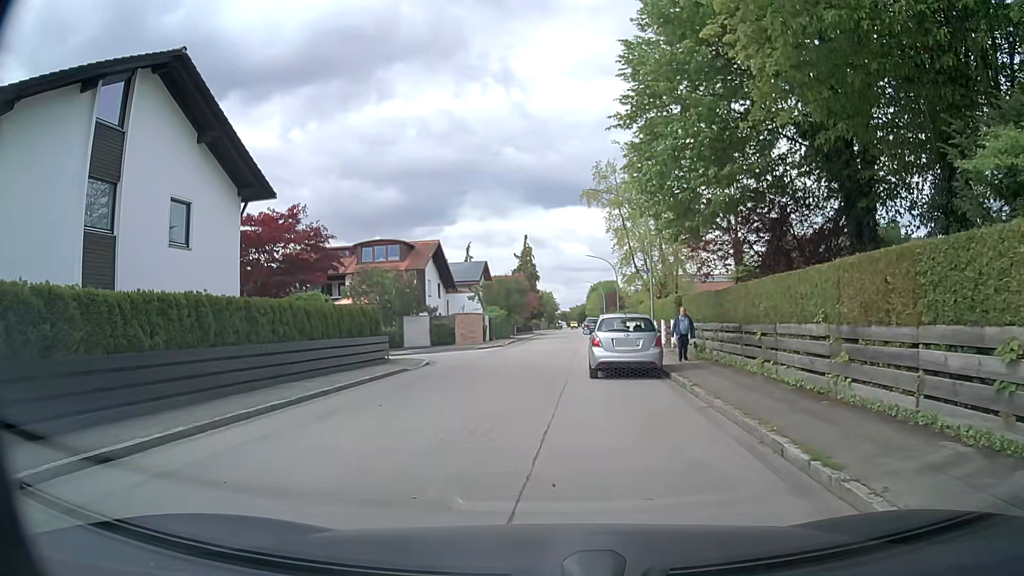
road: residential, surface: asphalt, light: Day
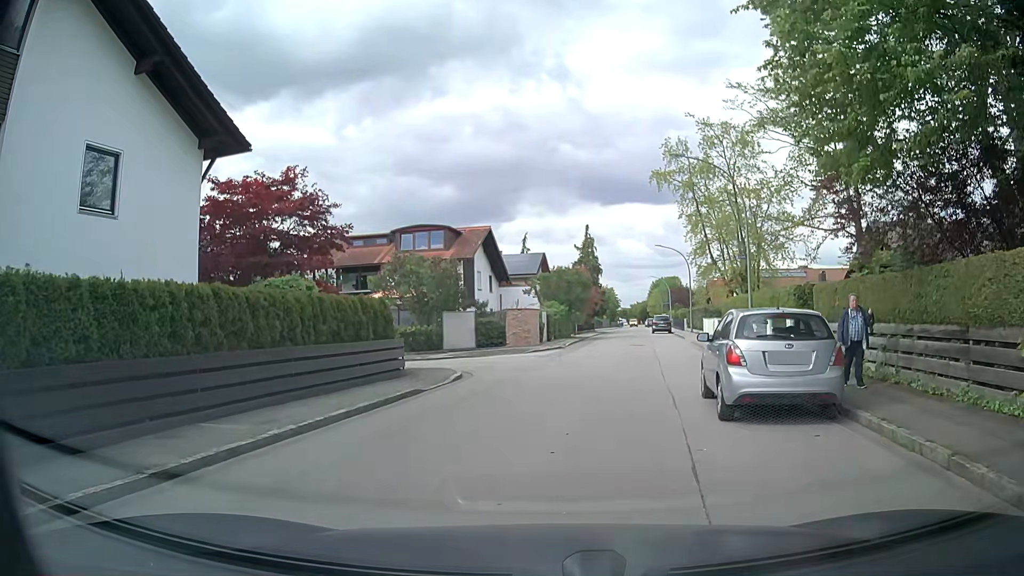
(-0.4, +6.7) m; -5°
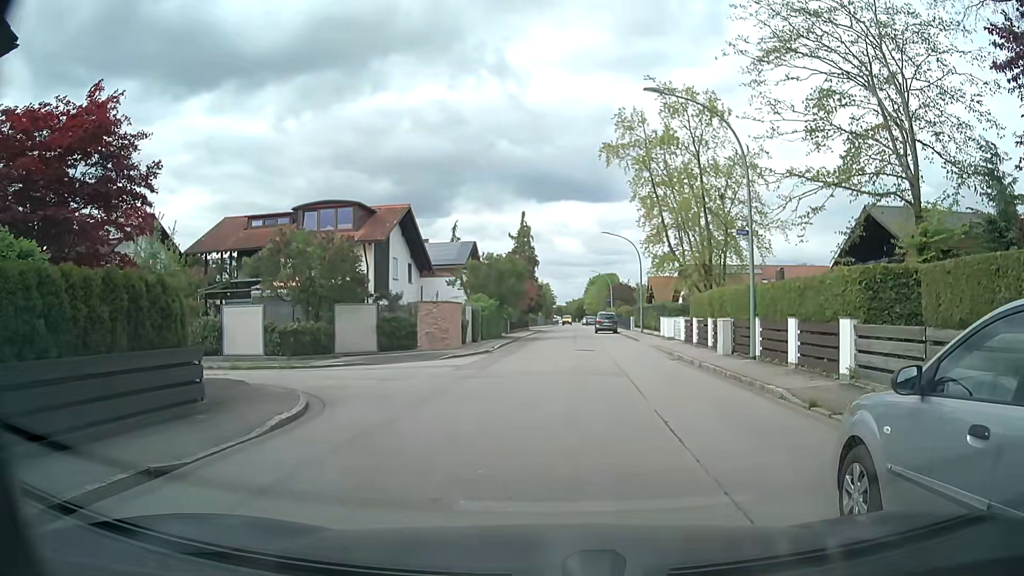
(+0.1, +7.6) m; +3°
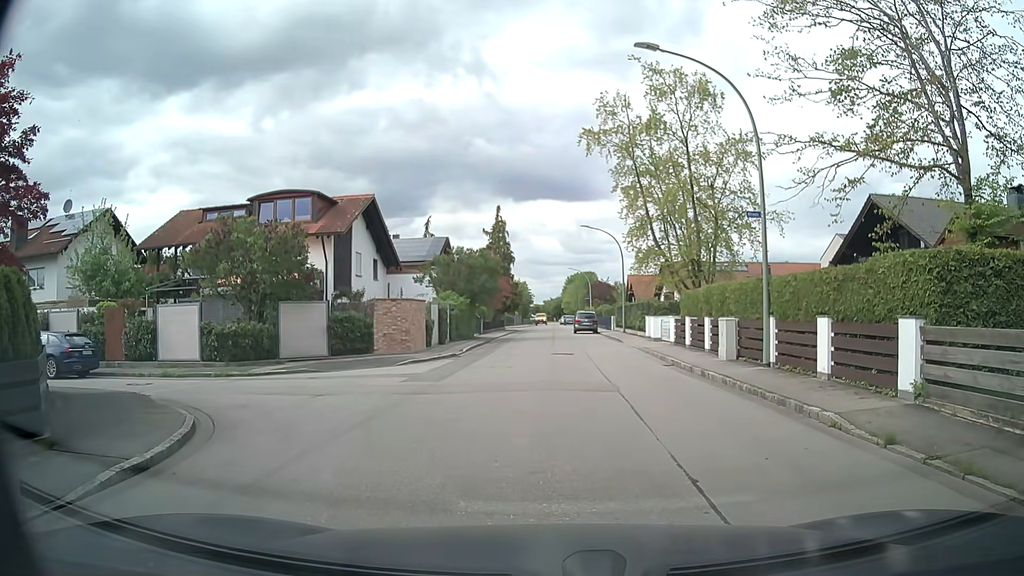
(+0.1, +3.0) m; +1°
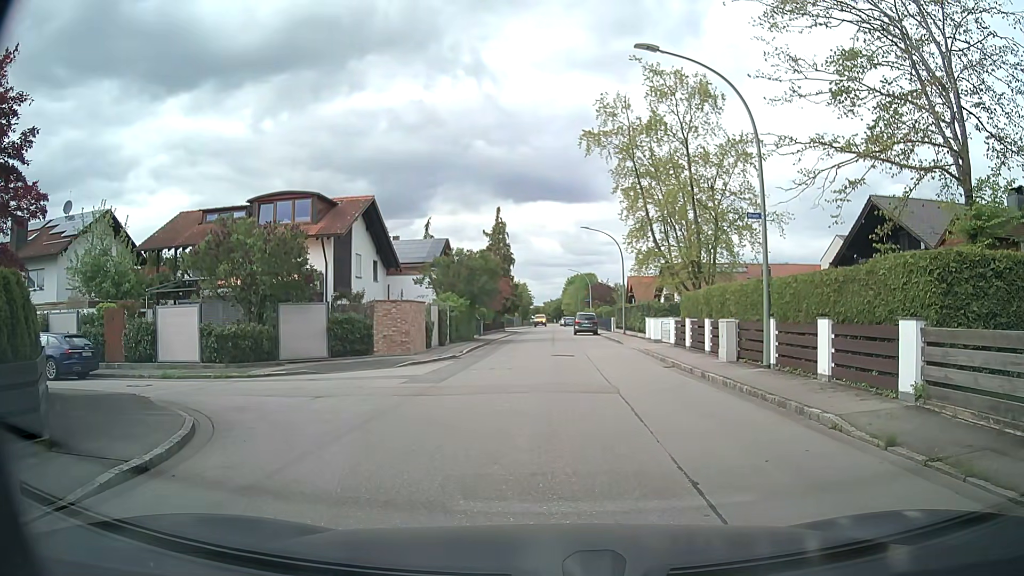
(0.0, +0.1) m; 0°
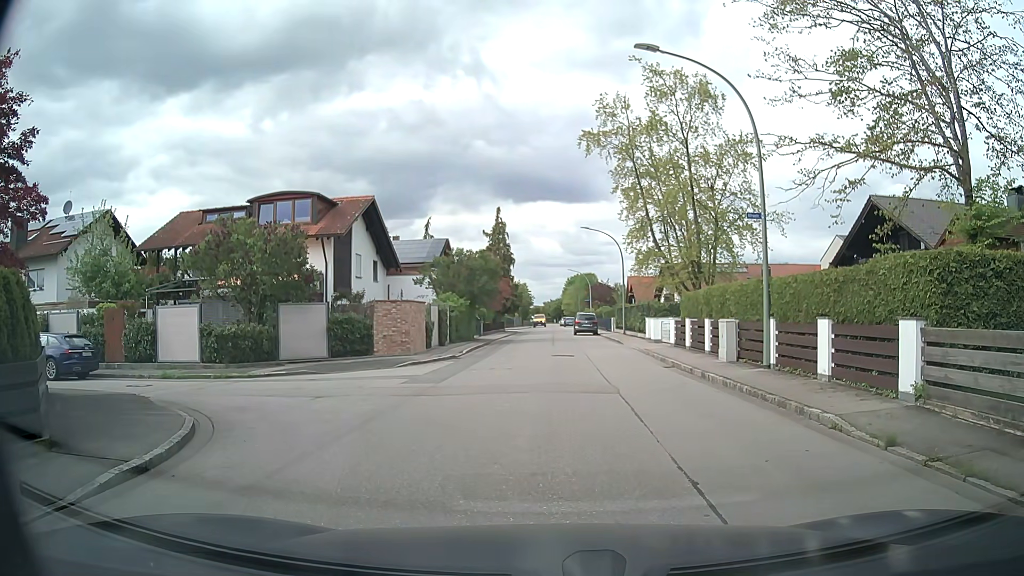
(0.0, 0.0) m; 0°
